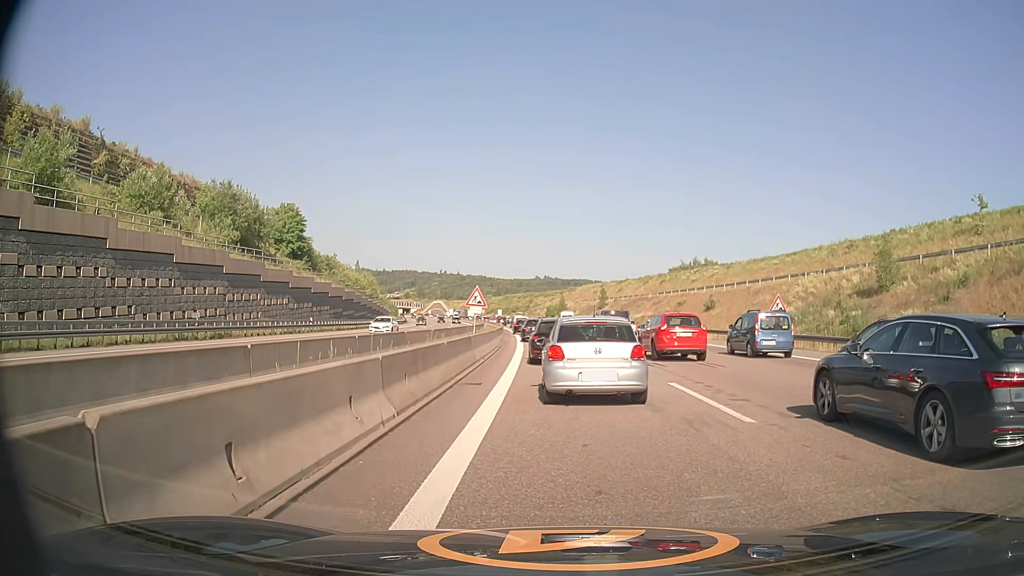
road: motorway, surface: asphalt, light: Day
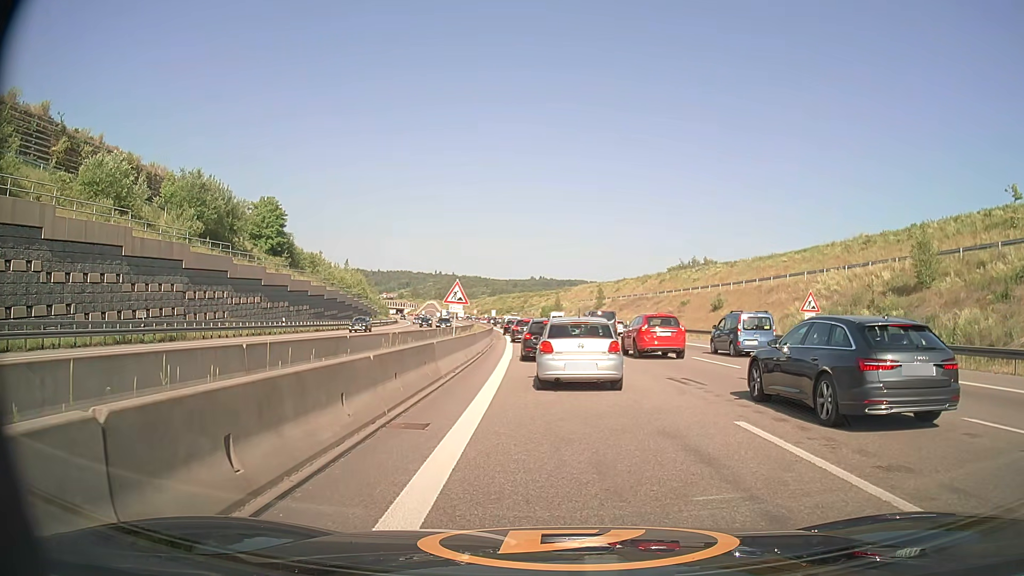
(0.0, +5.8) m; 0°
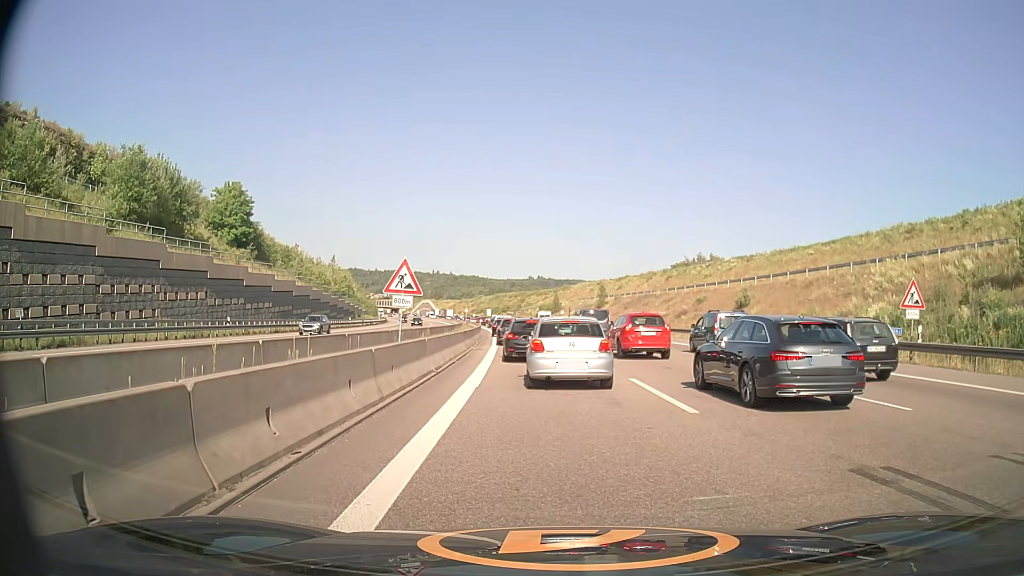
(+0.1, +10.4) m; 0°
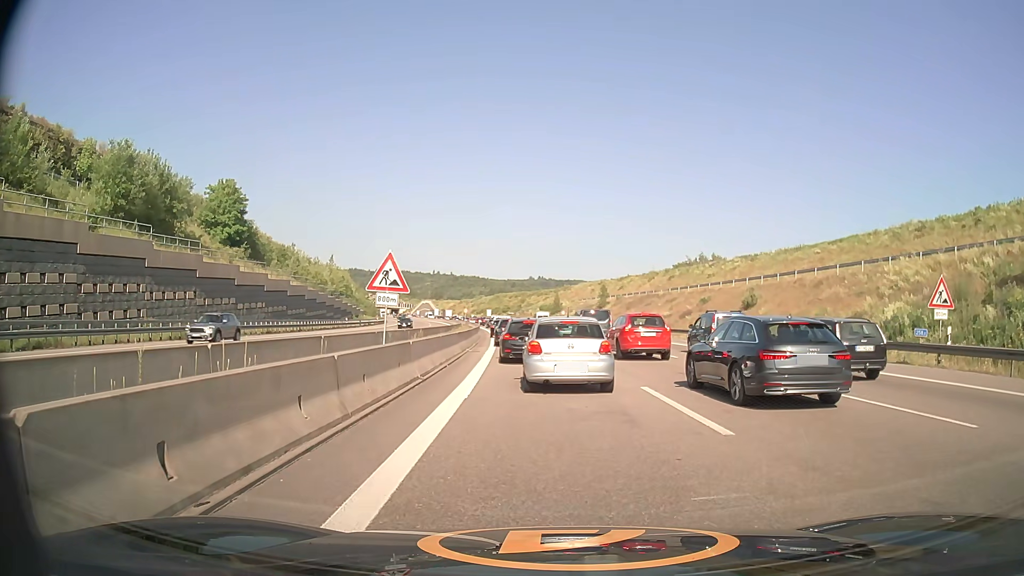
(0.0, +1.9) m; 0°
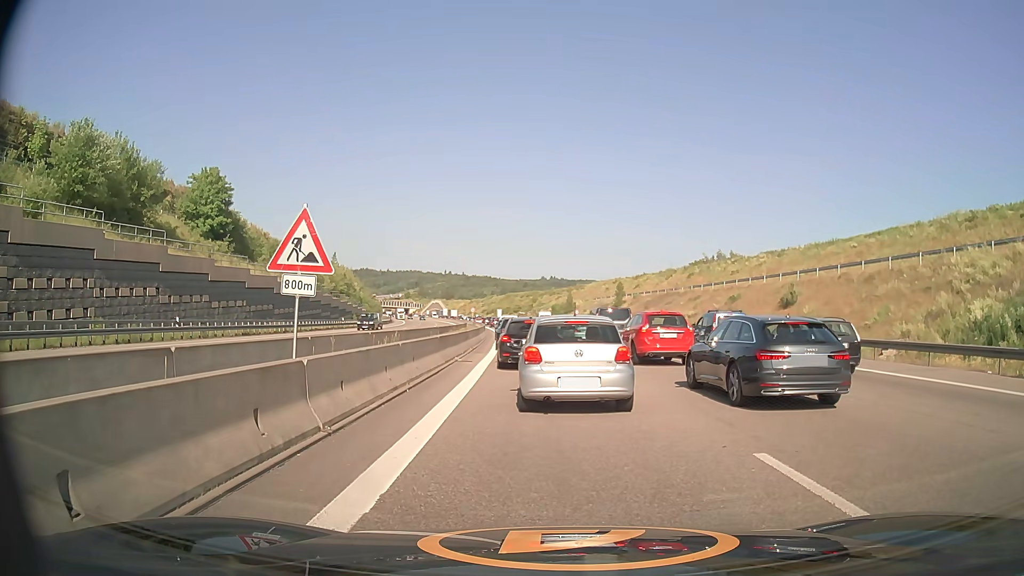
(-0.1, +7.1) m; 0°
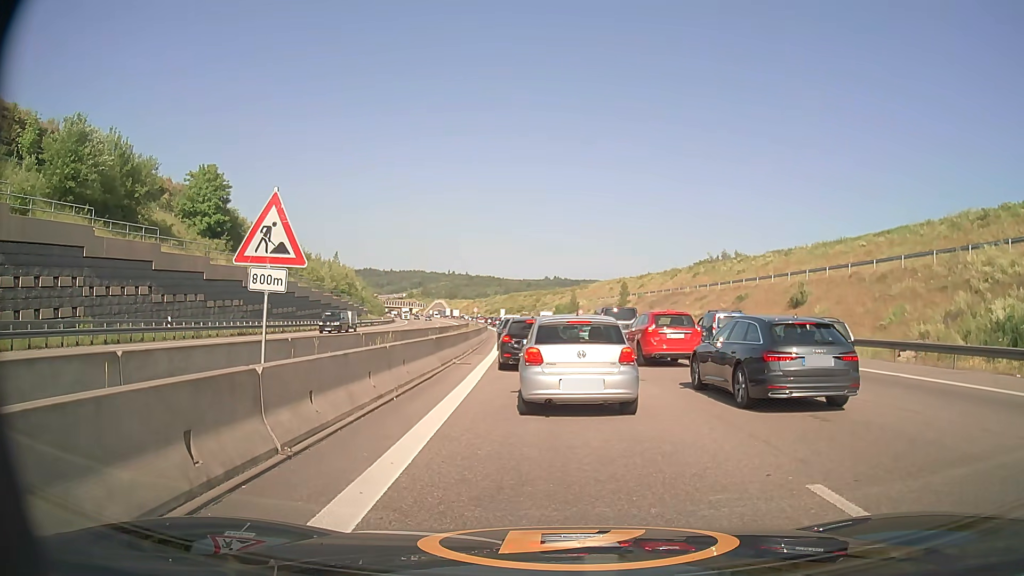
(0.0, +1.4) m; -1°
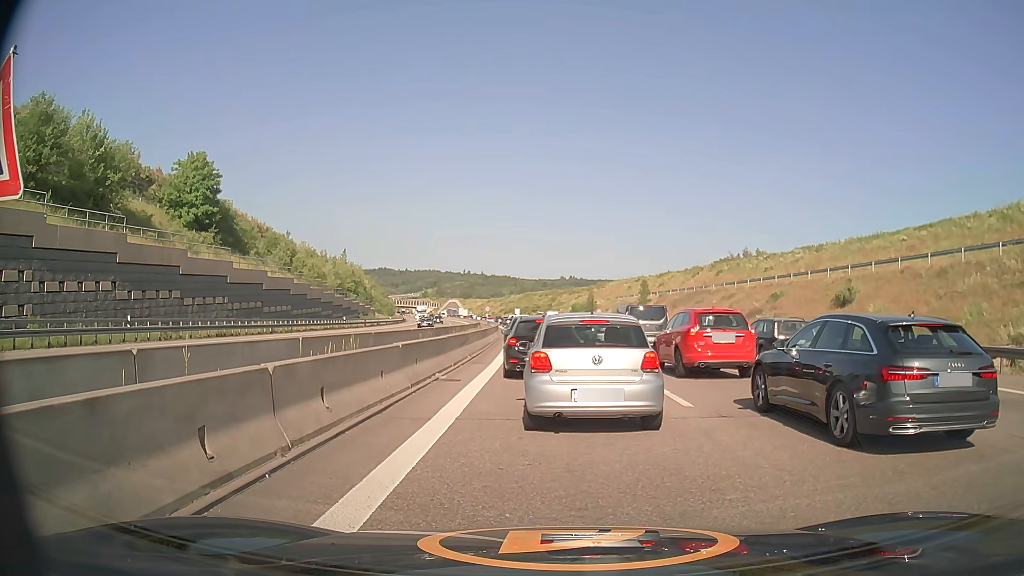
(0.0, +5.9) m; -1°
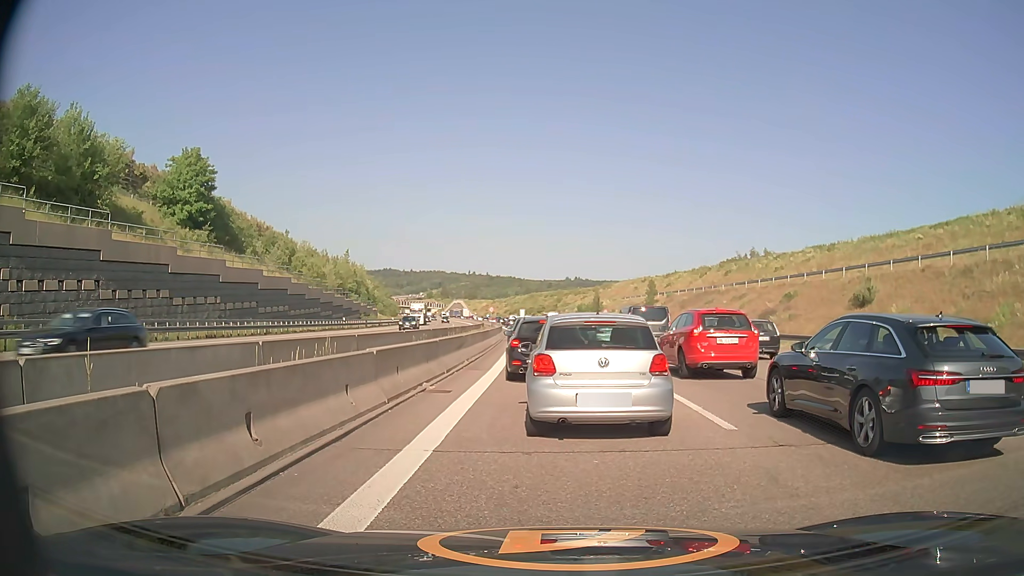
(0.0, +2.2) m; +1°
(0, +10) (-1, +20) (-1, +30) (-1, +40) (-2, +50) (-3, +60) (-3, +70) (-4, +80) (-5, +90) (-6, +100) m
